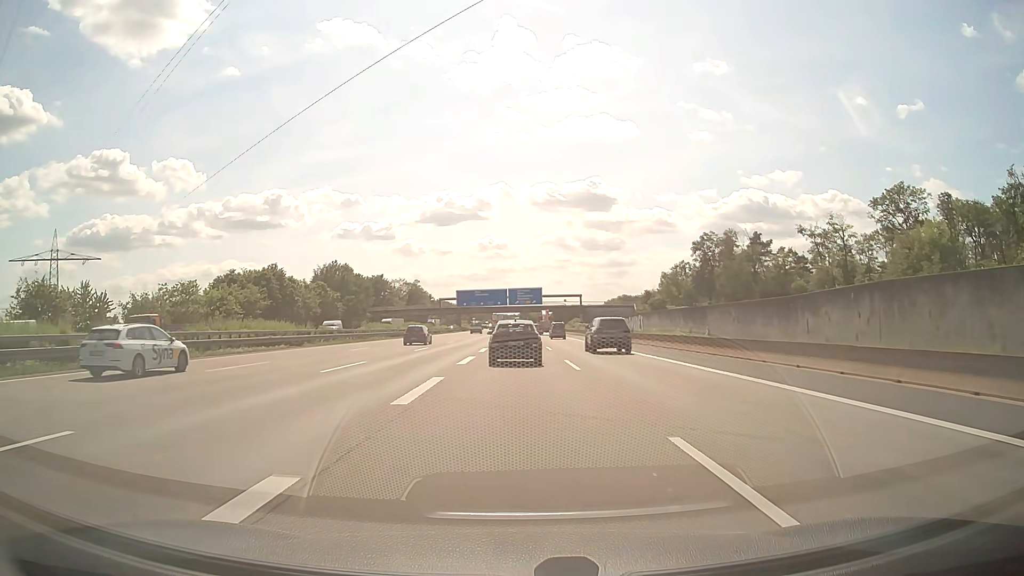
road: motorway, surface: asphalt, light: Day
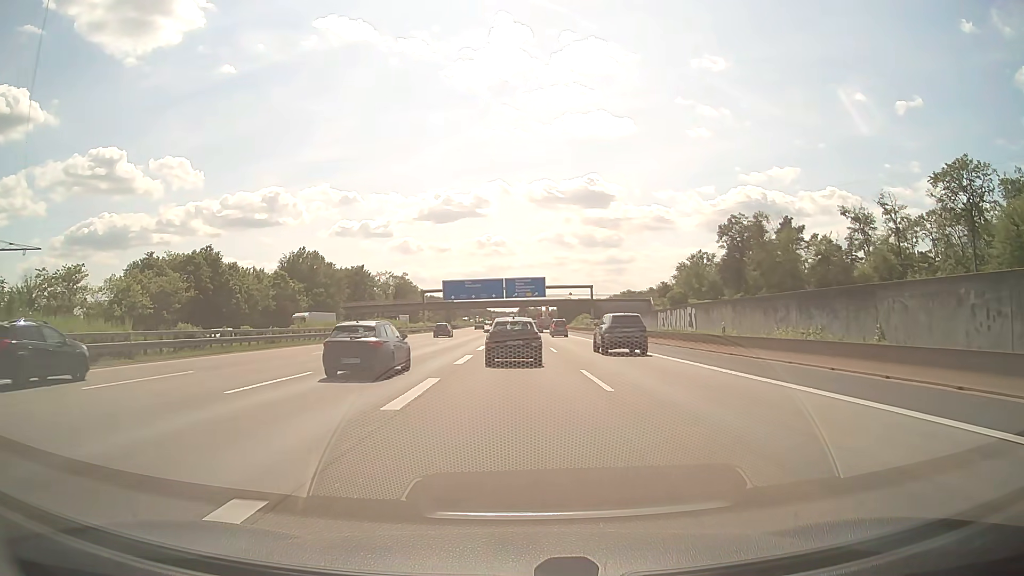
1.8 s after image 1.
(0.0, +25.0) m; 0°
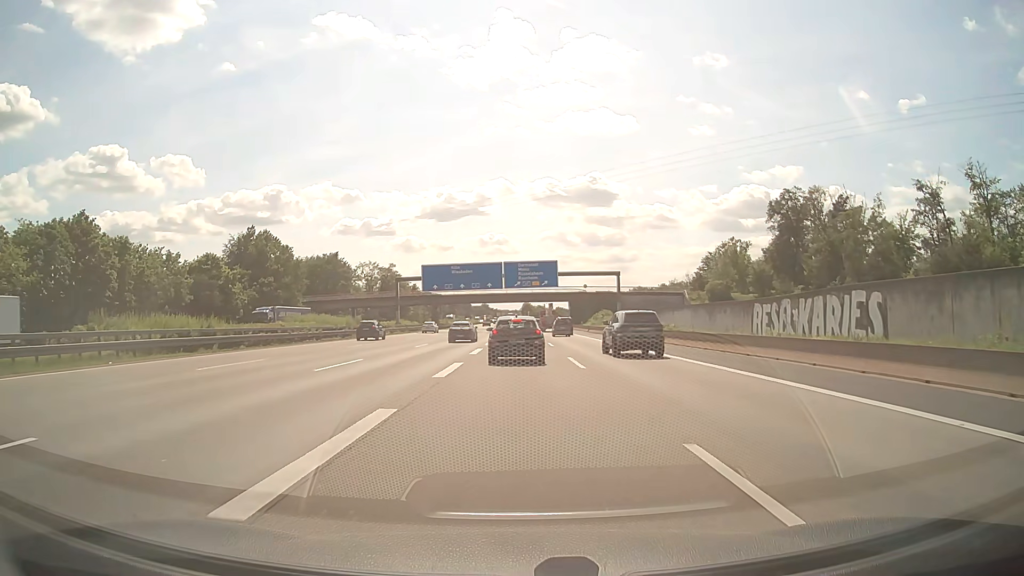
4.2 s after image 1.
(-0.1, +30.4) m; -1°
(0, +10) (0, +20) (0, +30) (0, +40) (0, +50) (0, +60) (0, +70) (0, +80) (0, +90) (0, +100) m
